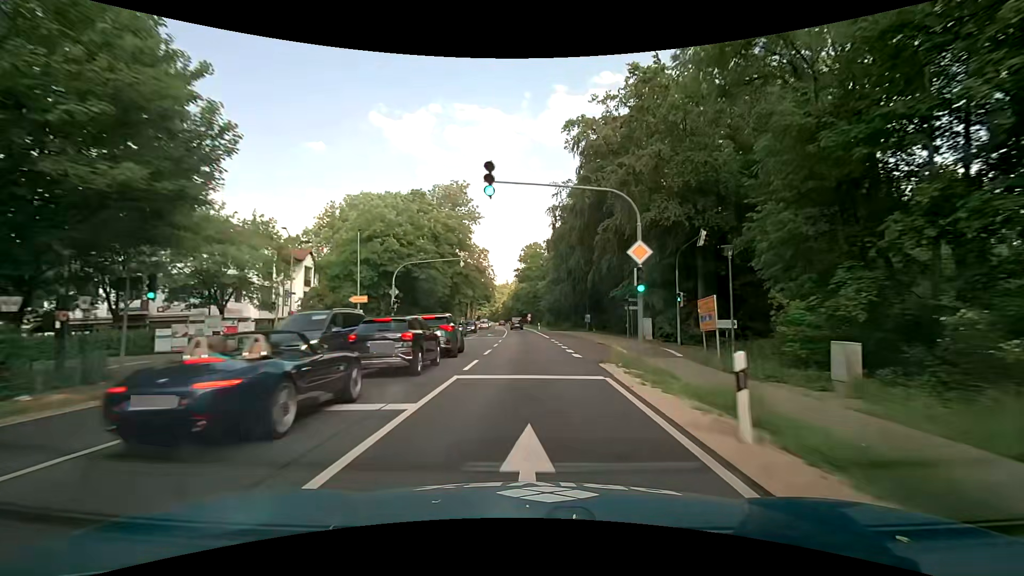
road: primary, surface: asphalt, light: Day
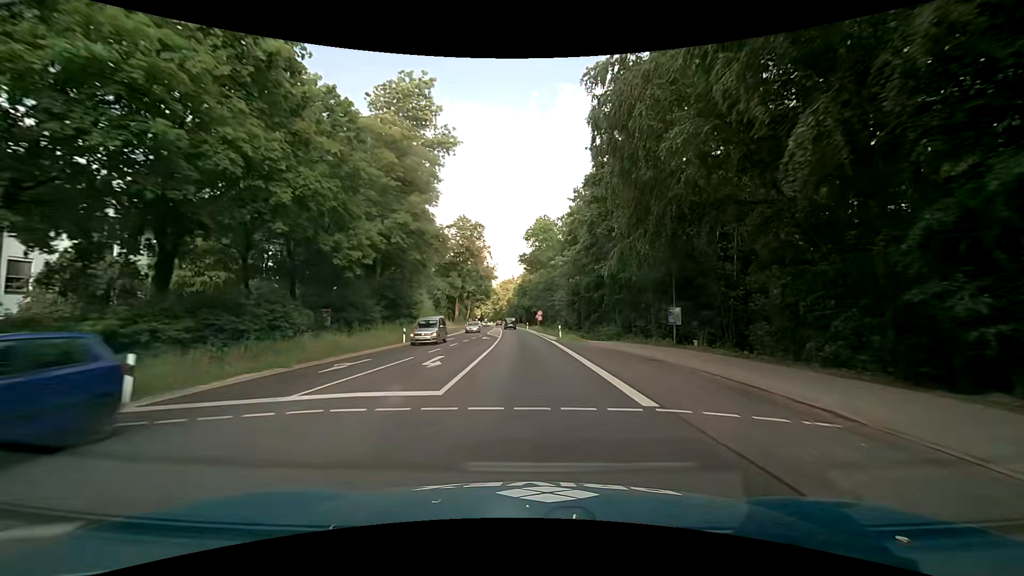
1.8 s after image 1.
(-0.2, +32.2) m; -1°
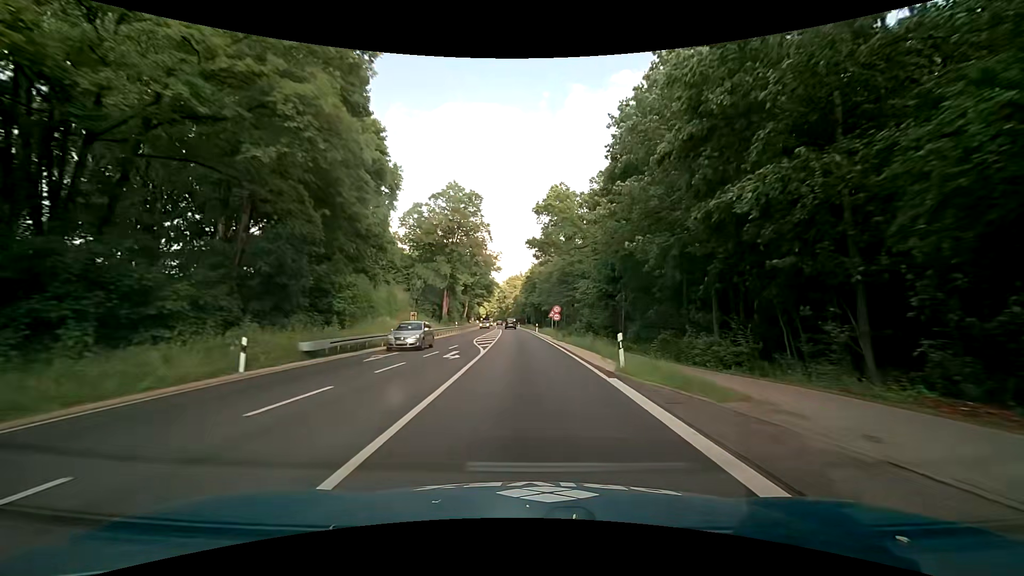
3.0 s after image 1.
(-0.1, +21.5) m; 0°
(0, +10) (0, +20) (-1, +30) (-1, +40) (-2, +50) (-2, +60) (-3, +70) (-4, +80) (-4, +90) (-5, +100) m
